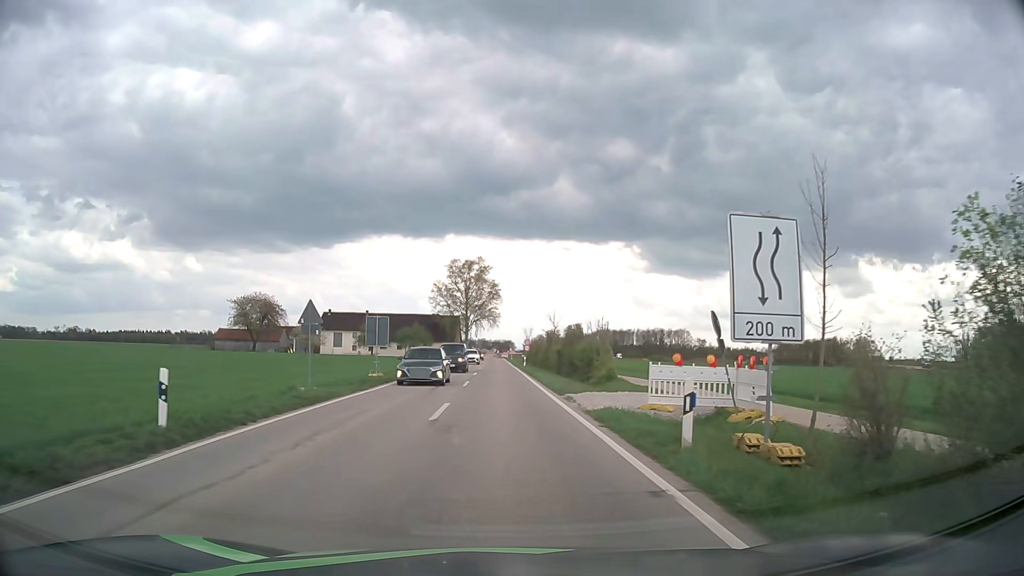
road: service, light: Day
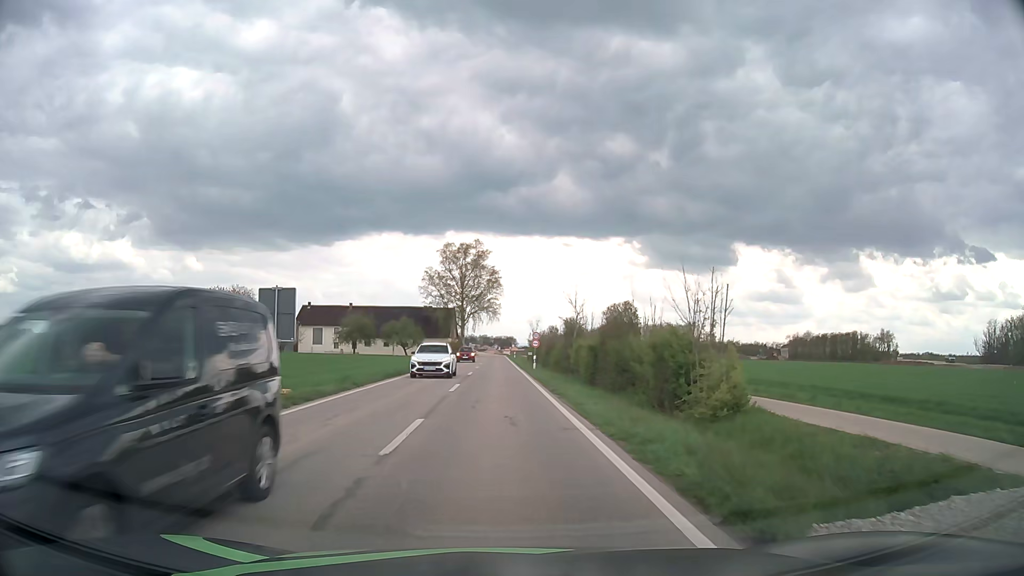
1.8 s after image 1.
(+0.1, +16.9) m; 0°
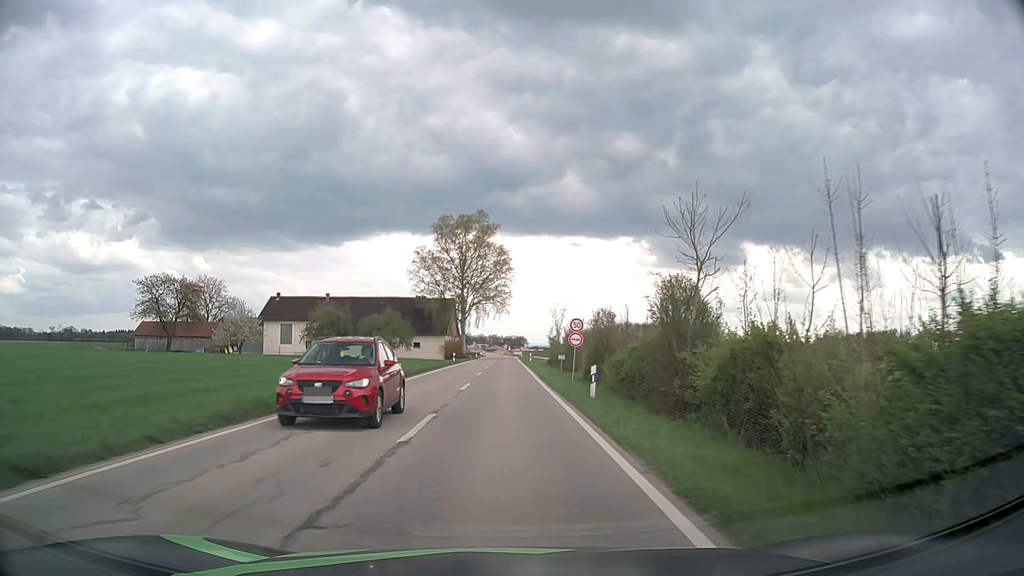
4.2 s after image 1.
(-0.2, +24.1) m; -1°
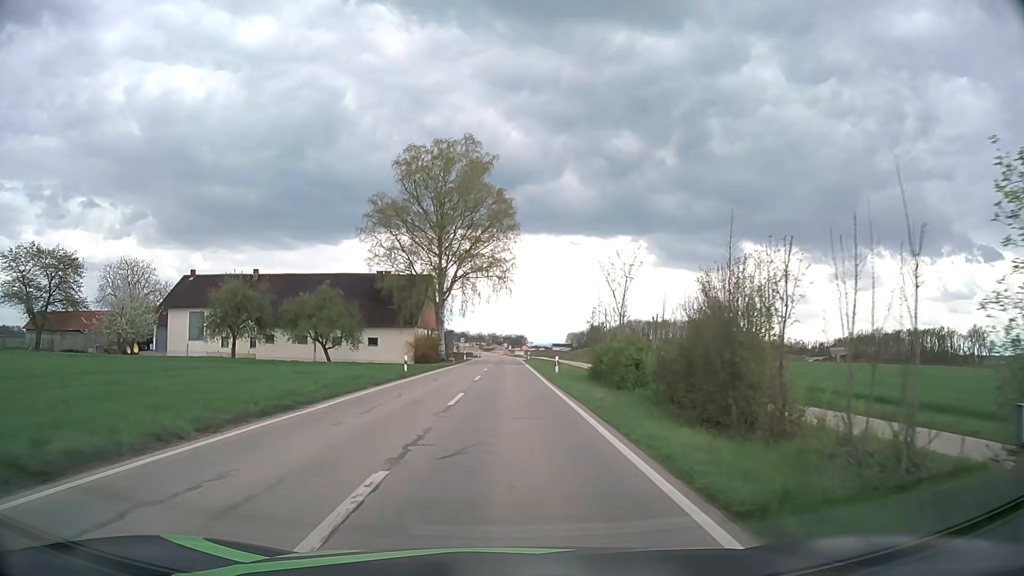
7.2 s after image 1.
(-0.1, +31.8) m; 0°
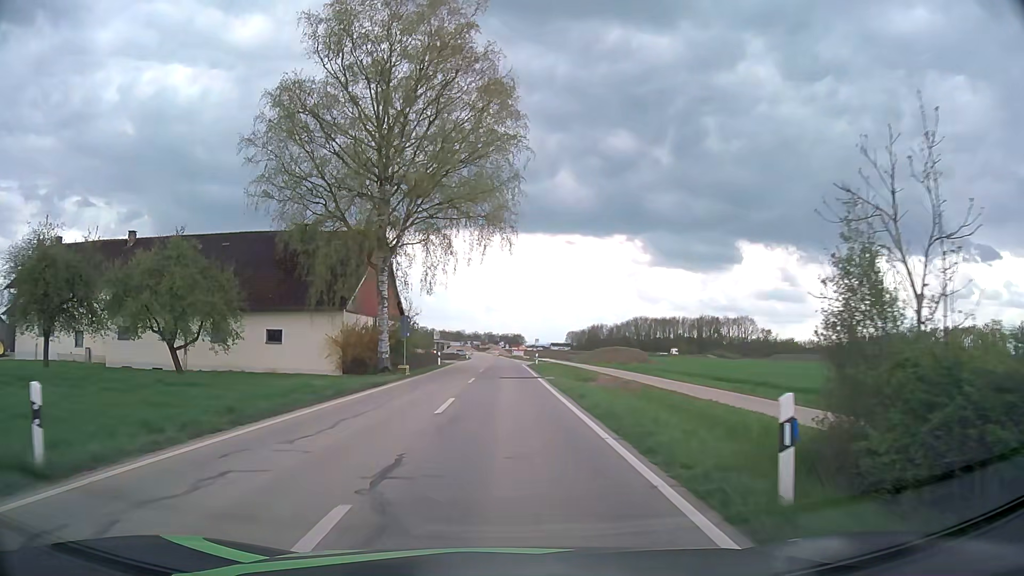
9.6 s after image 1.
(+0.1, +26.9) m; 0°
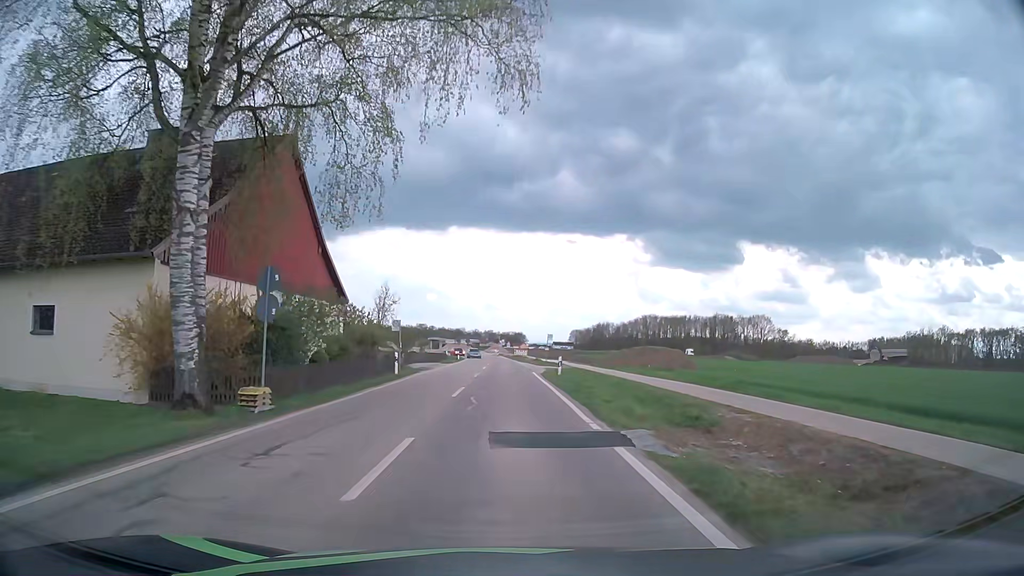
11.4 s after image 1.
(0.0, +20.5) m; 0°
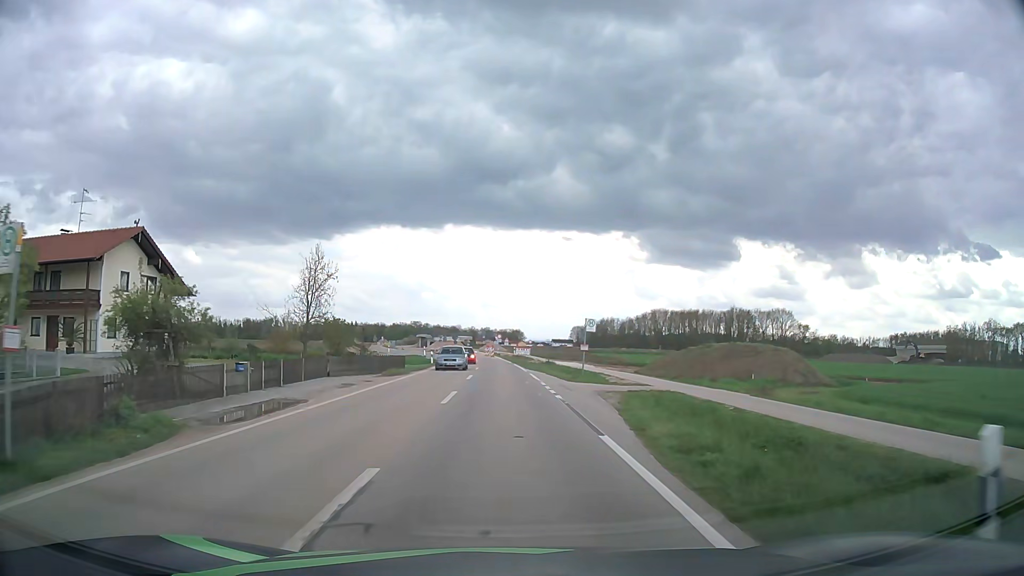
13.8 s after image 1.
(+0.1, +27.3) m; +1°
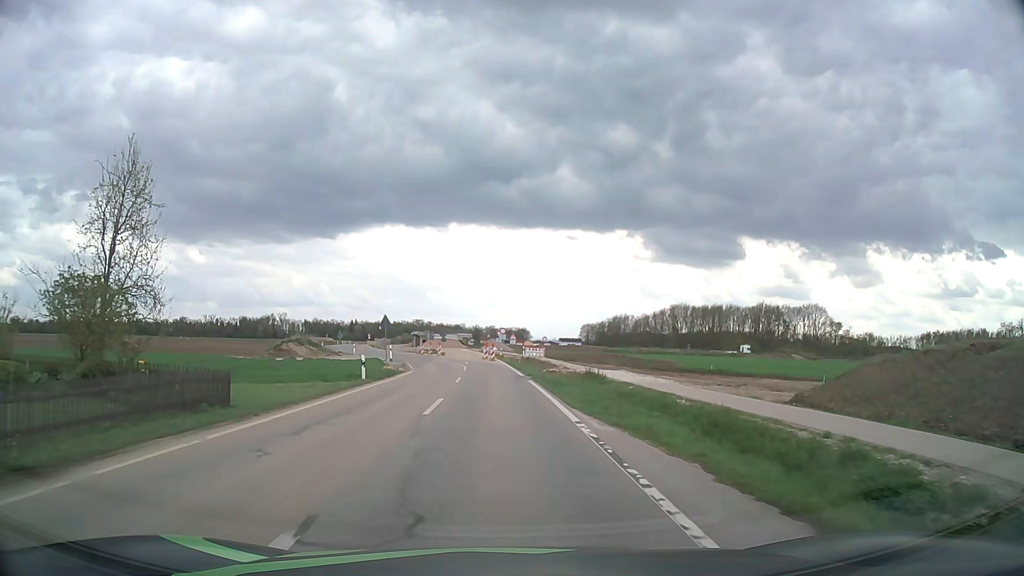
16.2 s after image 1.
(-0.2, +27.3) m; -1°
(0, +10) (0, +20) (0, +30) (-1, +40) (-2, +50) (-4, +60) (-7, +69) (-11, +78) (-15, +88) (-19, +97) m
